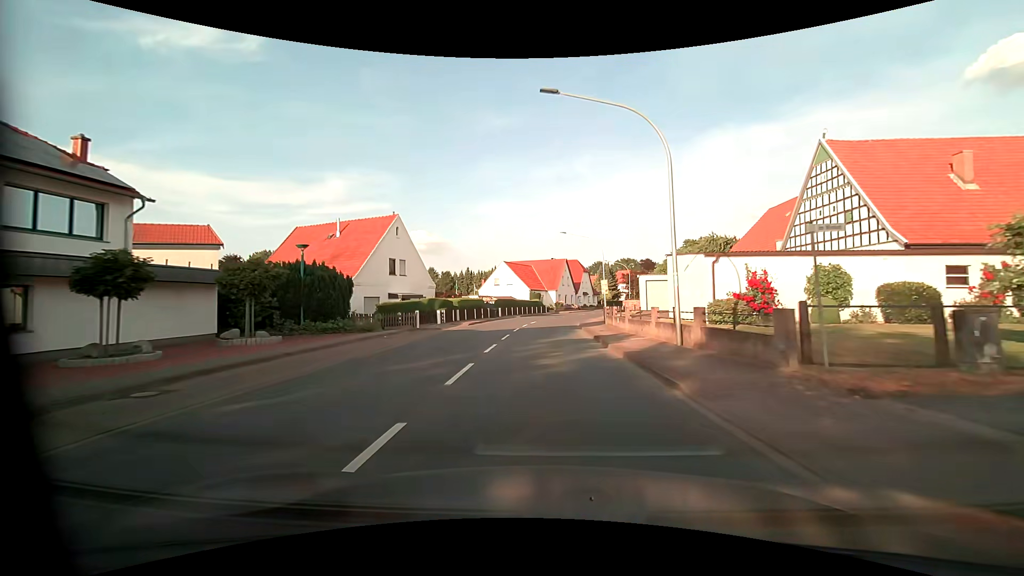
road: primary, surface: asphalt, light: Day
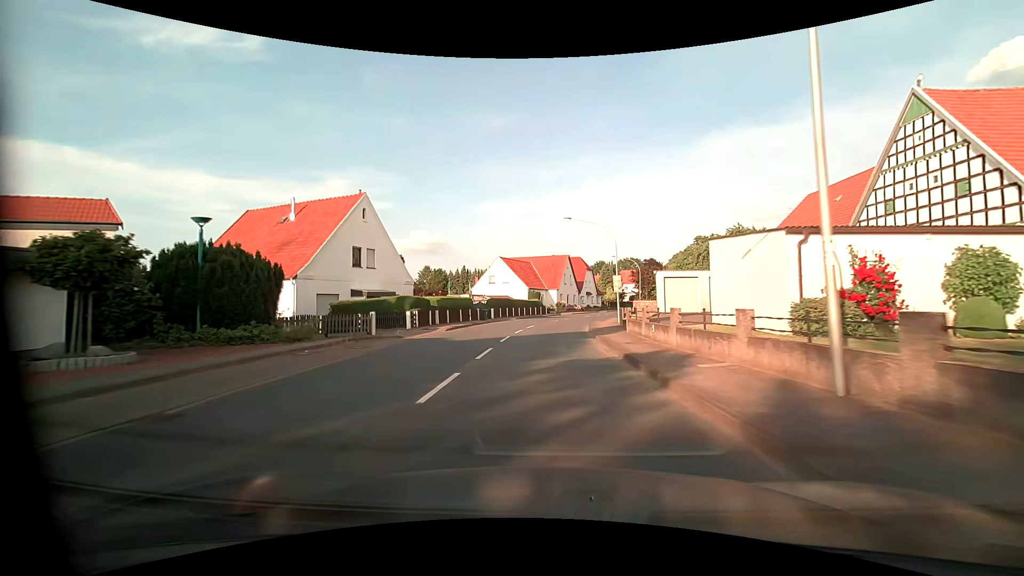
(+0.1, +7.8) m; 0°
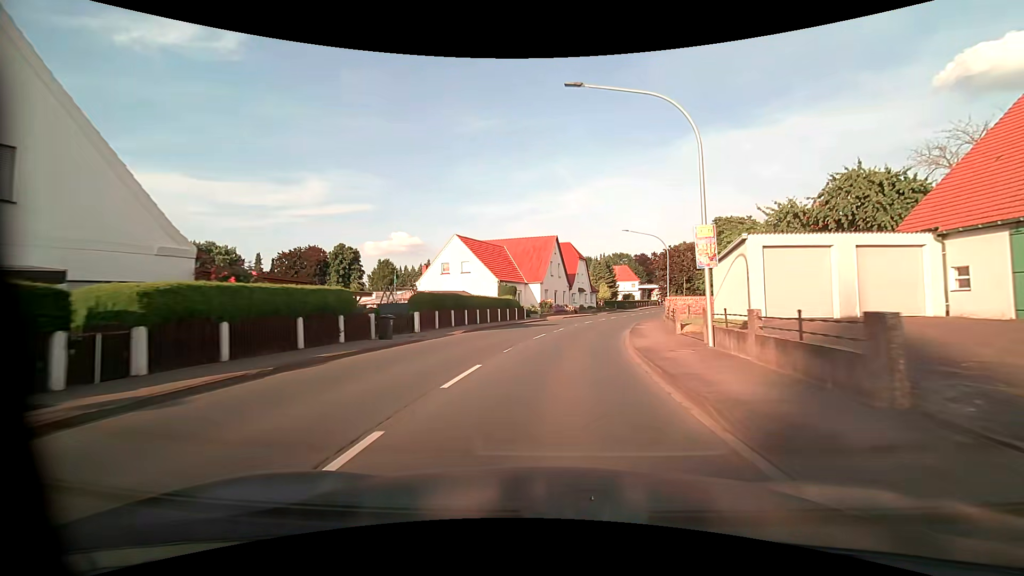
(+0.2, +23.0) m; +3°
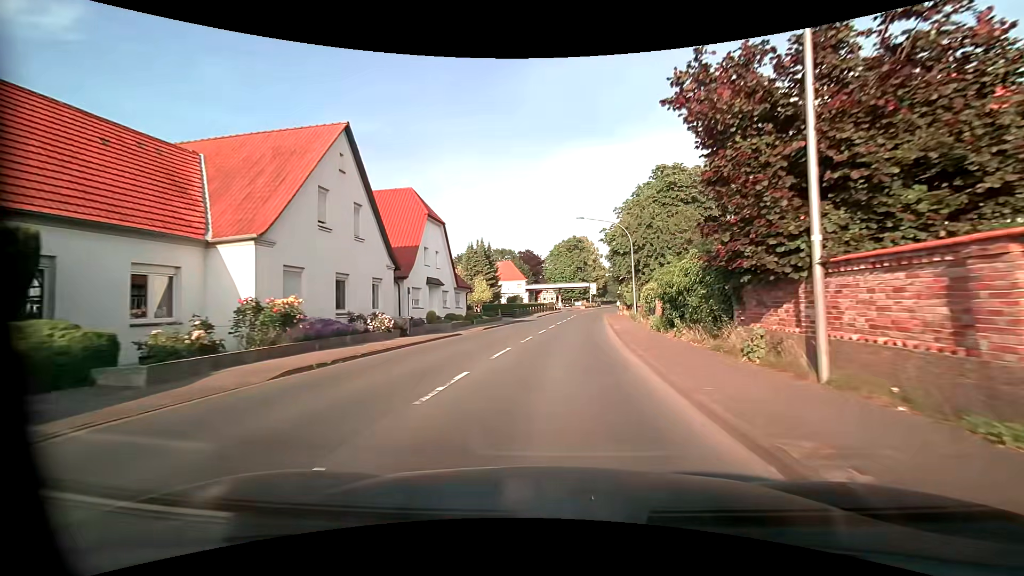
(+4.1, +36.7) m; +13°
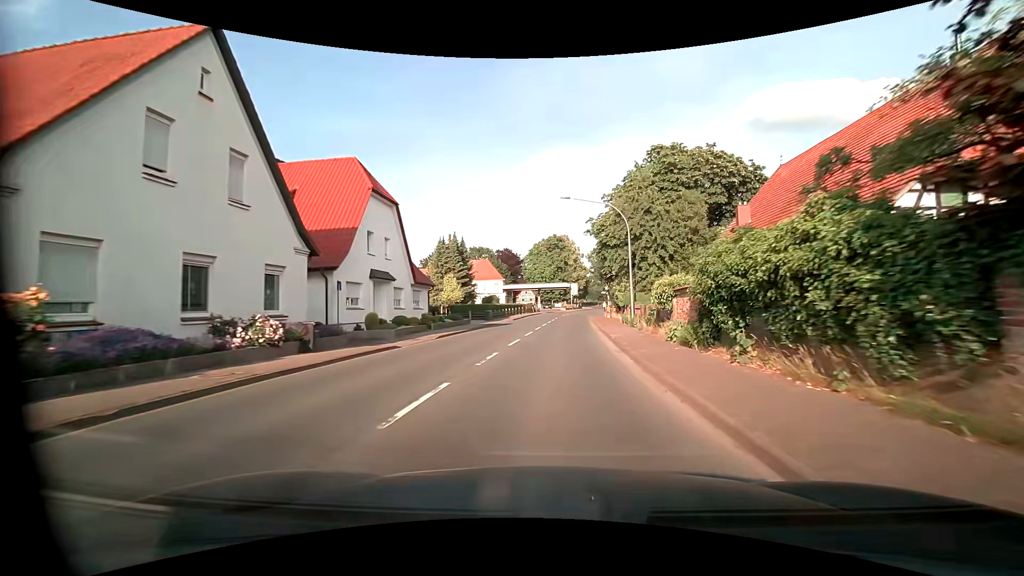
(+0.1, +7.4) m; +2°
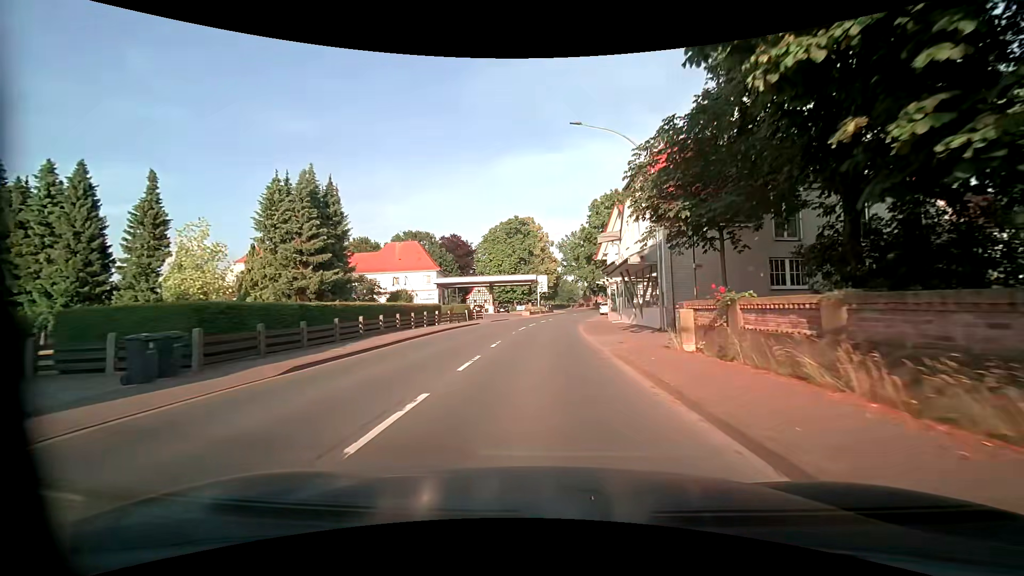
(+1.8, +37.7) m; +4°
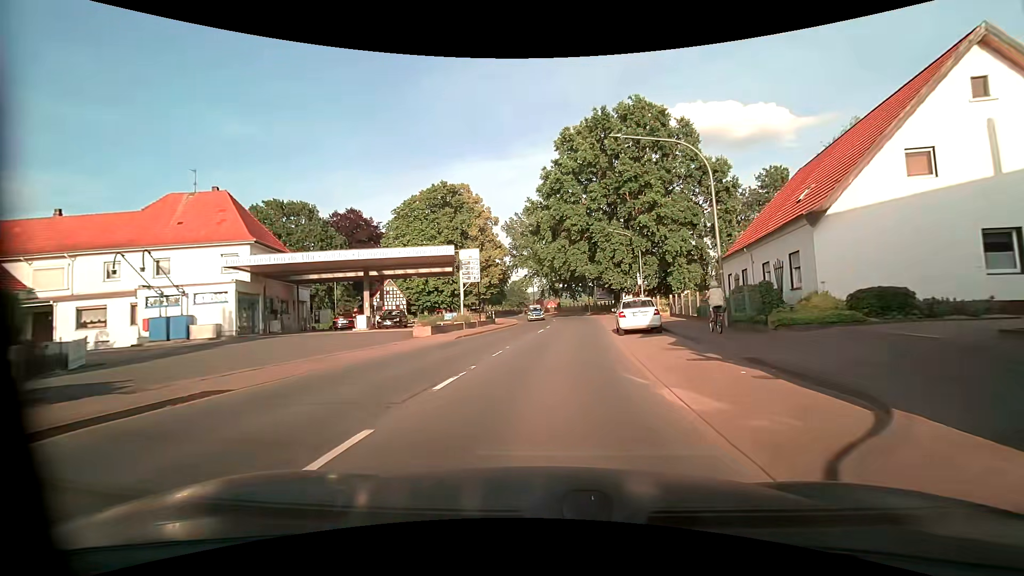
(+1.1, +38.8) m; +5°
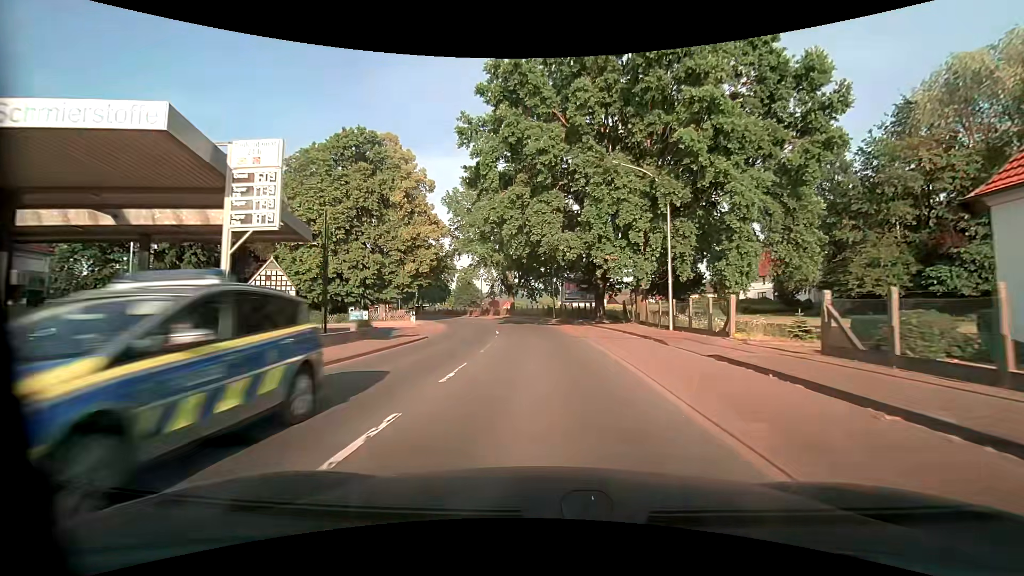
(+1.3, +22.9) m; +6°
(0, +10) (0, +20) (-1, +30) (-2, +40) (-4, +50) (-7, +59) (-10, +69) (-14, +78) (-19, +86) (-25, +95) m
